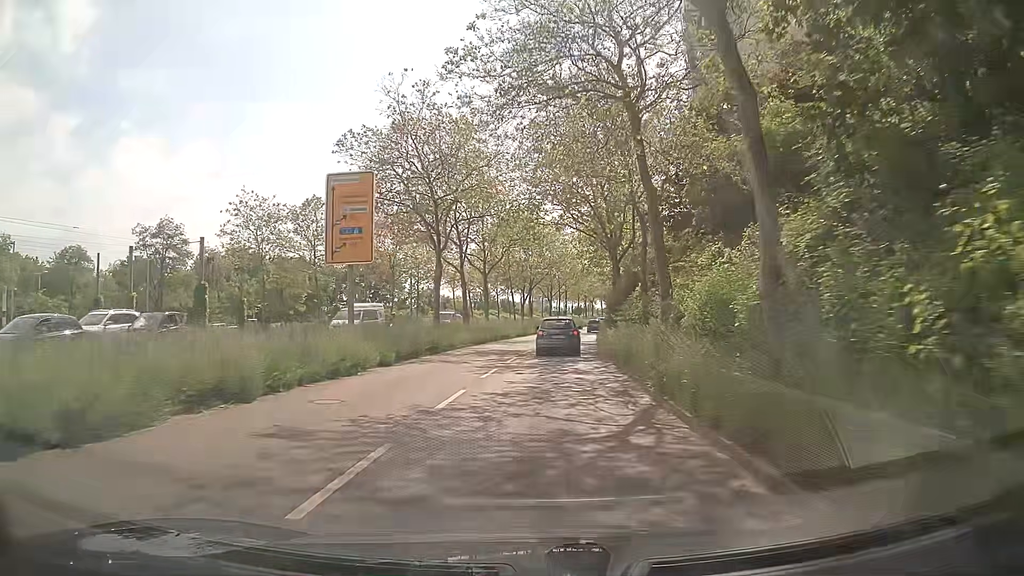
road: secondary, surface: asphalt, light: Day
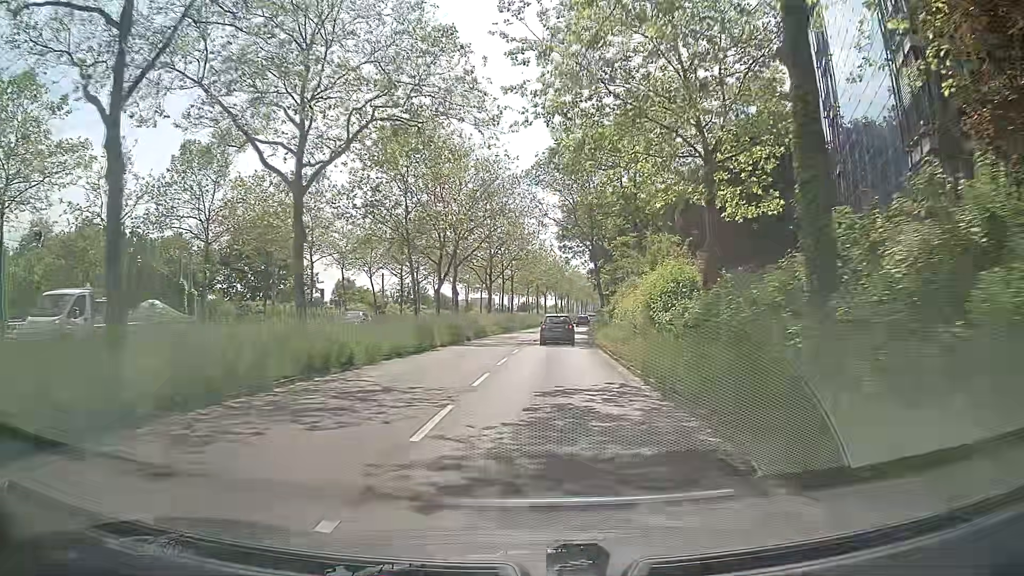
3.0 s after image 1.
(+1.3, +33.1) m; +5°
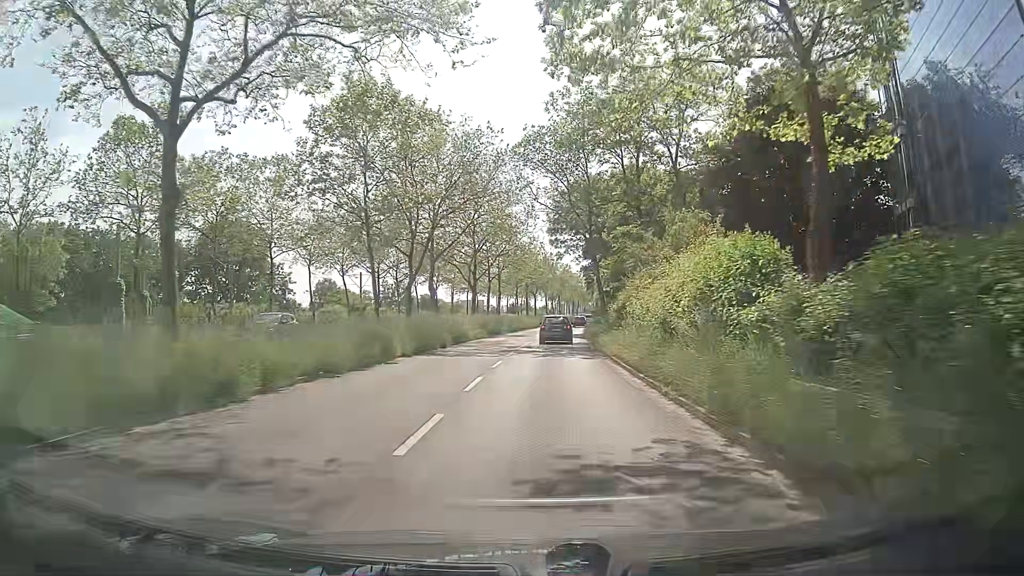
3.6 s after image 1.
(0.0, +6.8) m; +1°
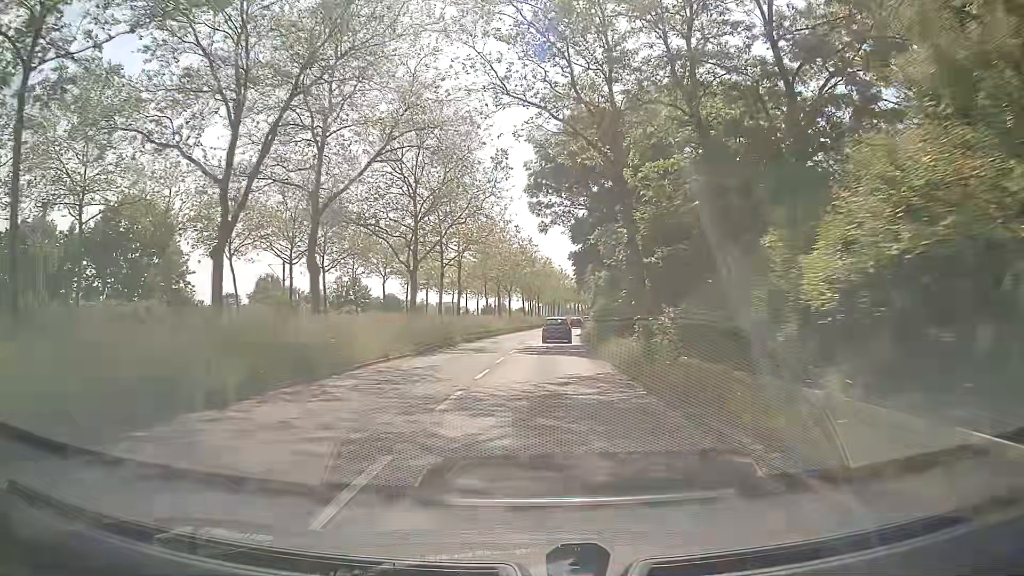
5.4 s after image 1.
(+0.5, +21.1) m; +3°
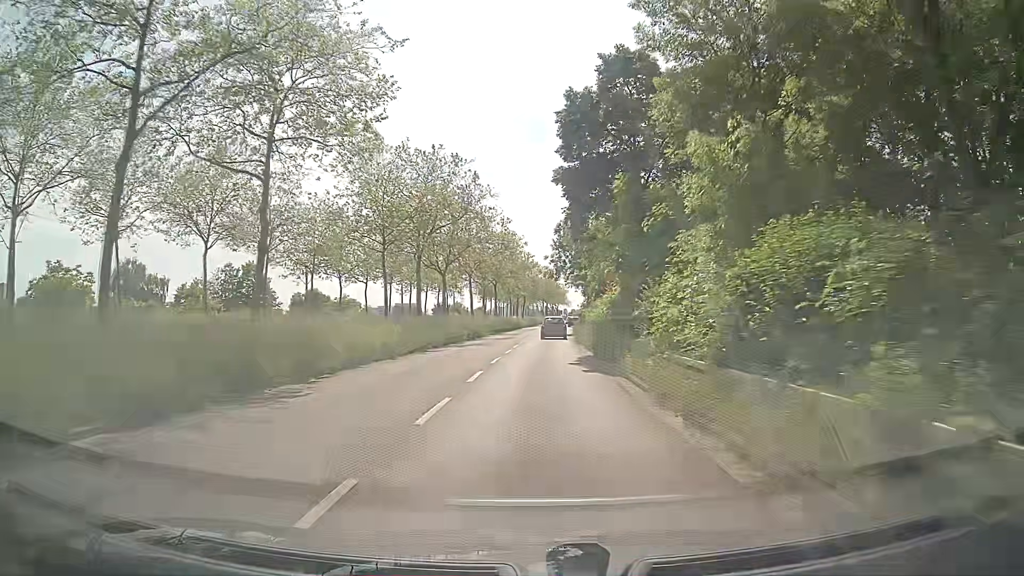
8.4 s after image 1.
(+0.6, +37.2) m; +2°
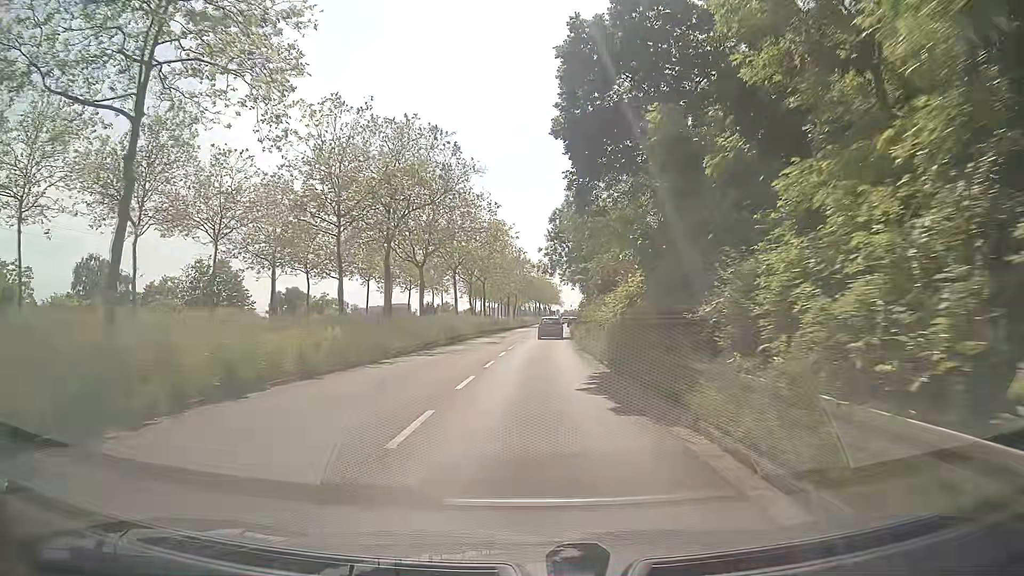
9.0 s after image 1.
(0.0, +7.6) m; +1°
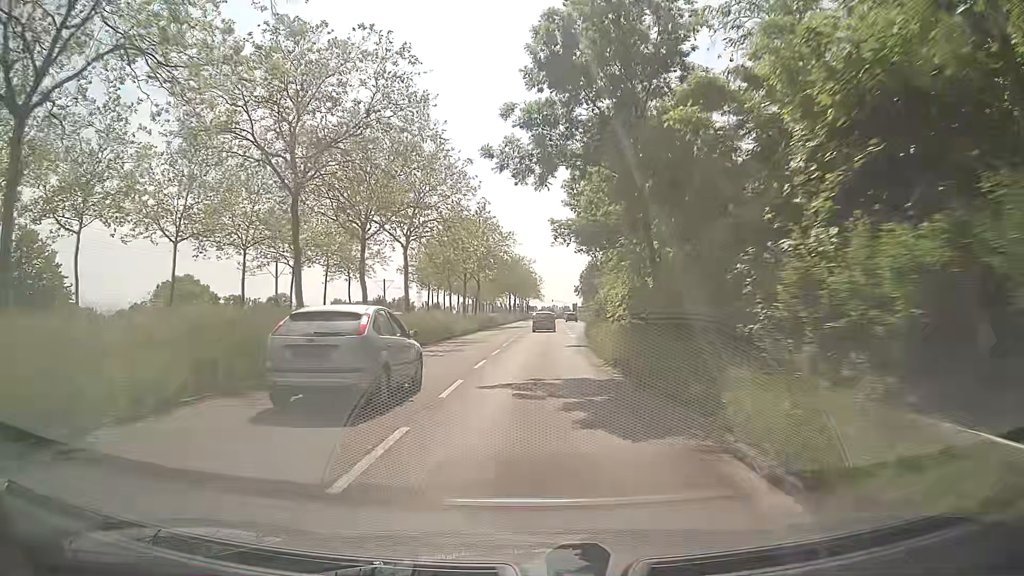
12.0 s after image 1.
(+0.6, +38.2) m; +2°
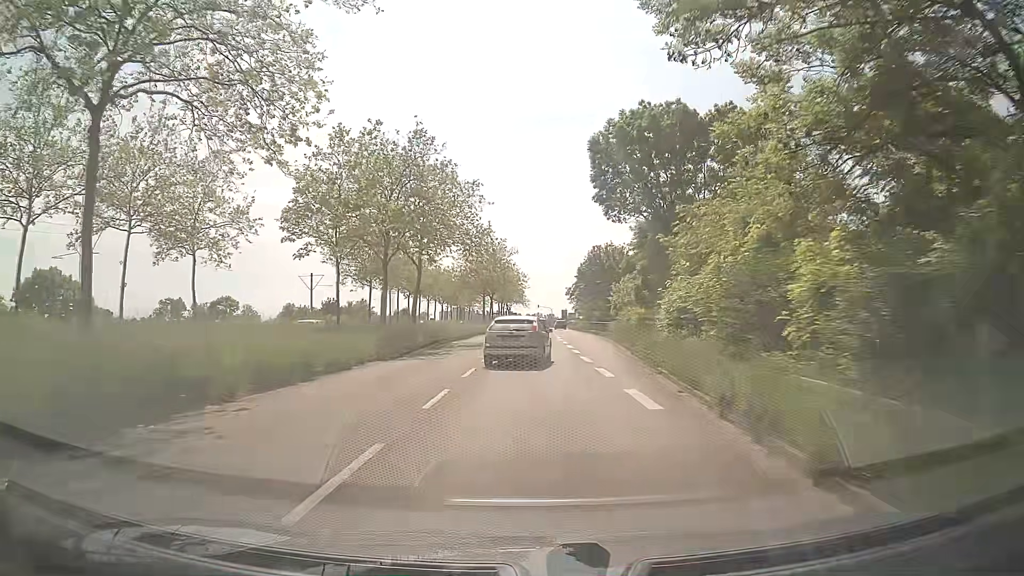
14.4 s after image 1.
(+0.4, +30.8) m; +1°
(0, +10) (0, +20) (0, +30) (0, +40) (0, +50) (0, +60) (0, +70) (+1, +80) (+1, +90) (+1, +100) m
